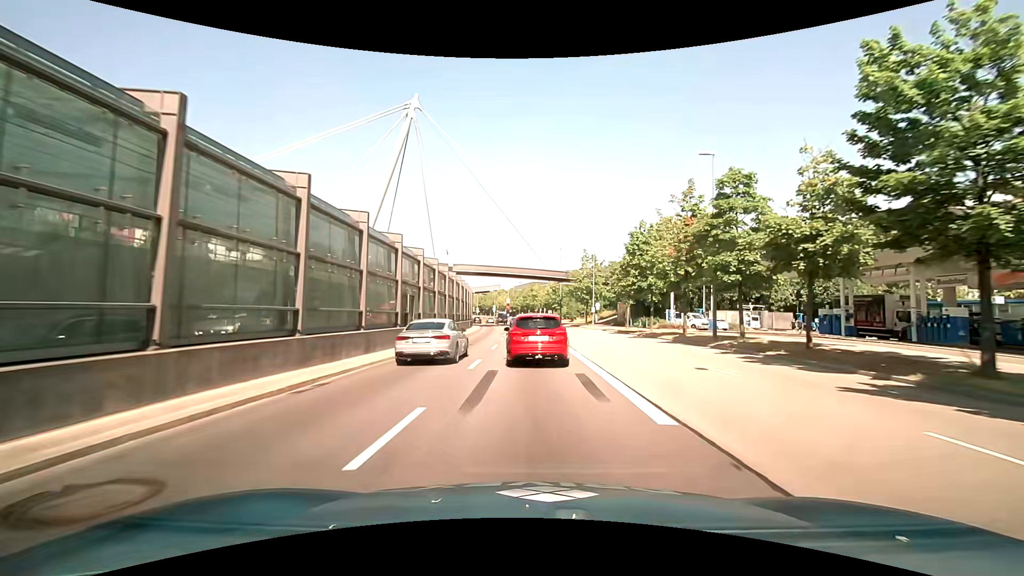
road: trunk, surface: asphalt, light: Day
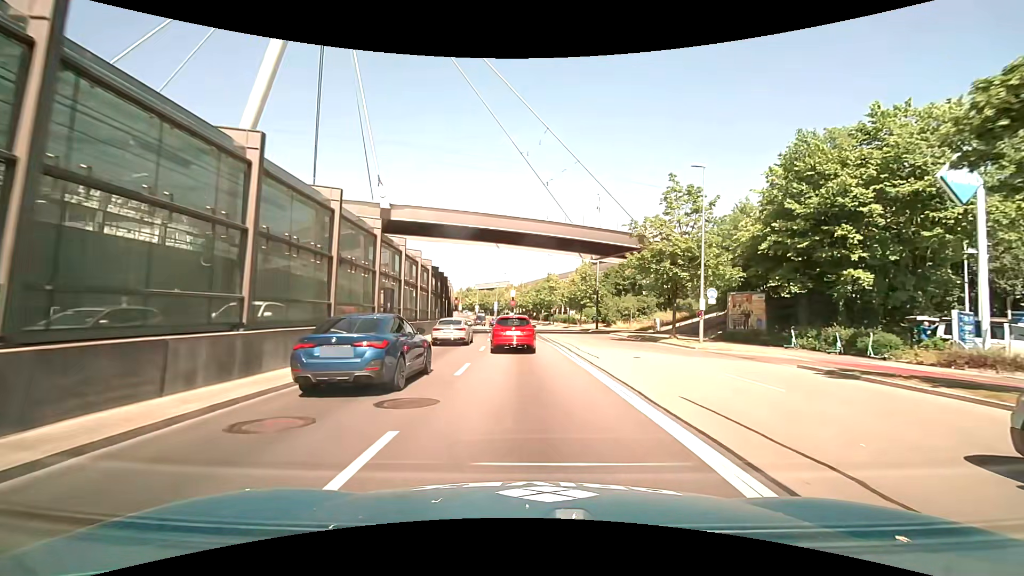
(+0.3, +37.8) m; -1°
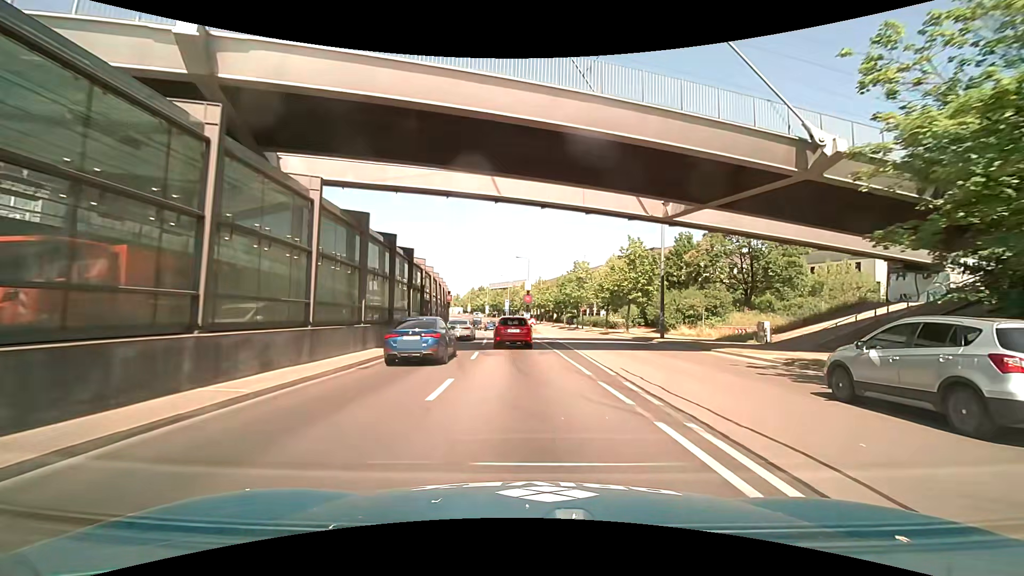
(-0.3, +21.7) m; -2°
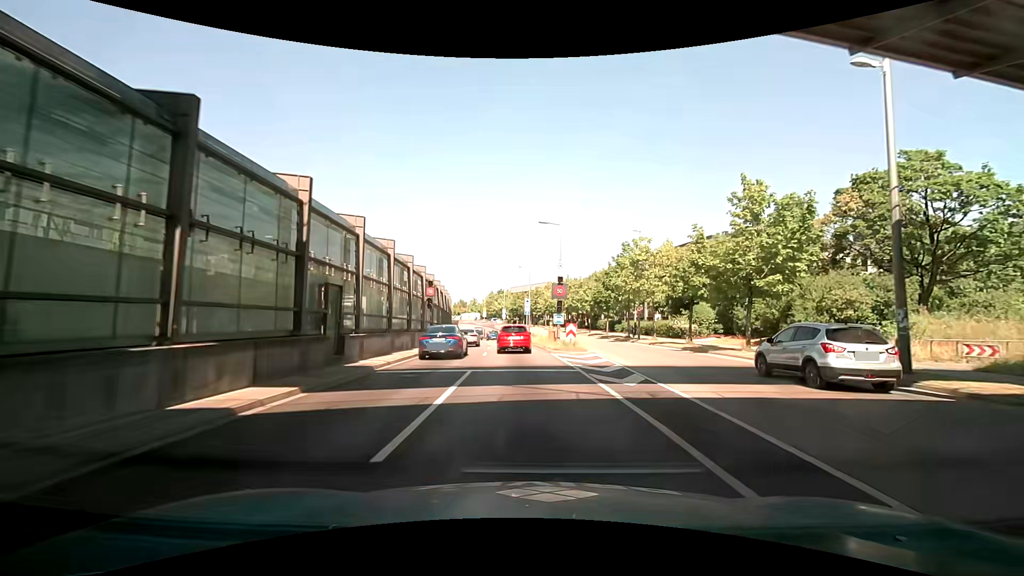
(-0.5, +21.3) m; -3°
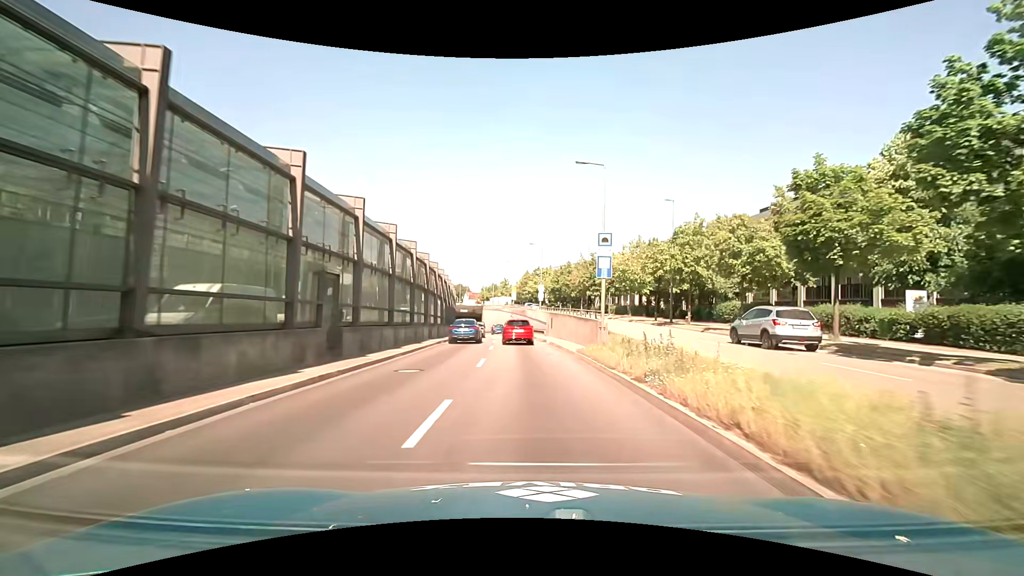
(-1.6, +36.8) m; -5°
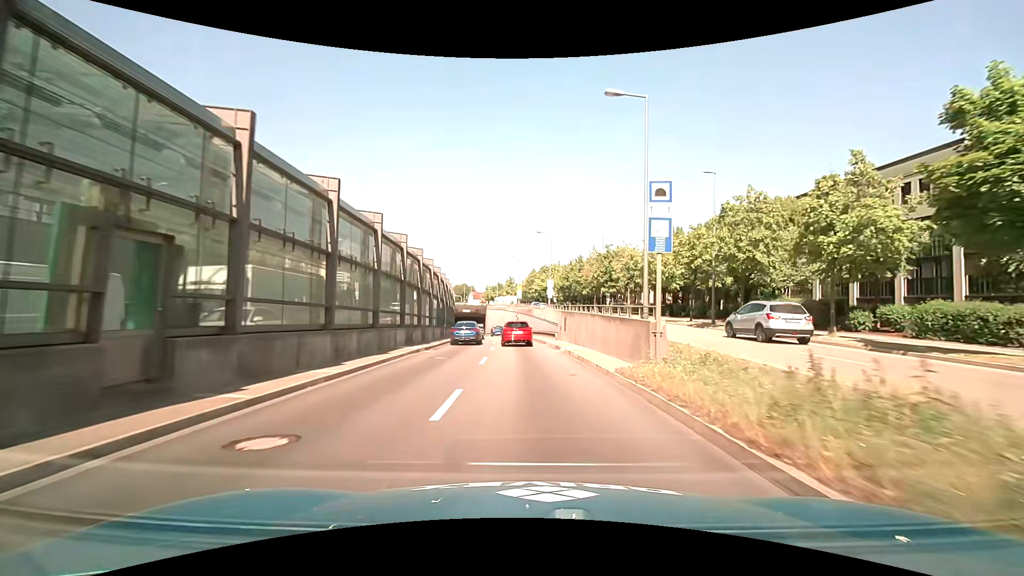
(0.0, +7.6) m; 0°
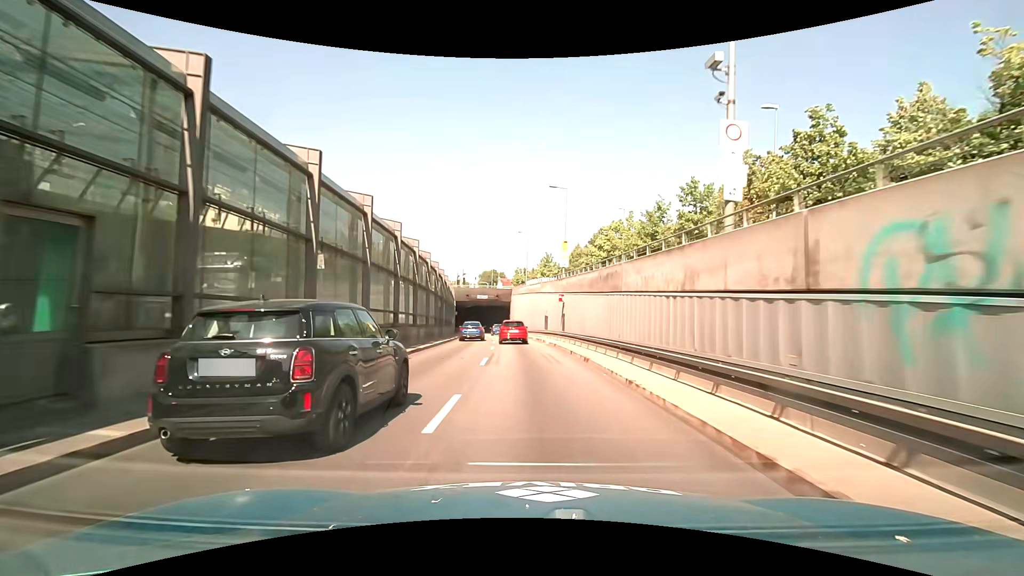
(-1.4, +37.0) m; -4°
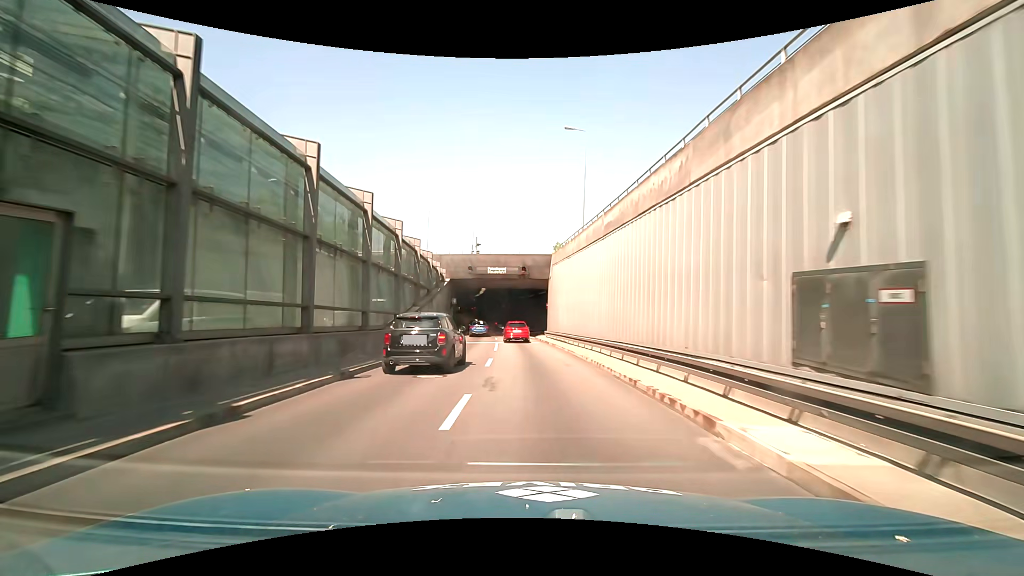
(-1.4, +36.0) m; -4°
